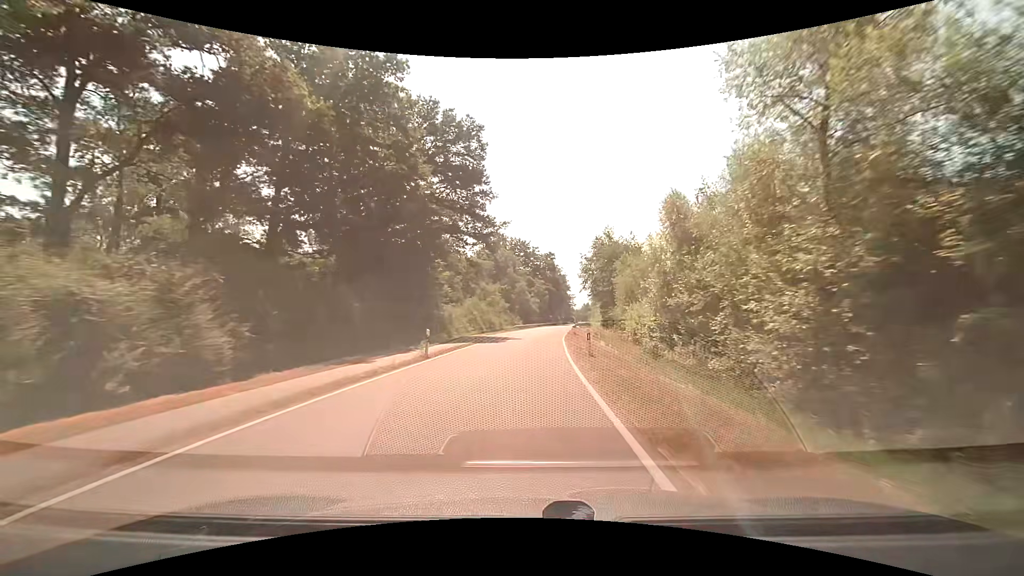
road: tertiary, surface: asphalt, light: Day
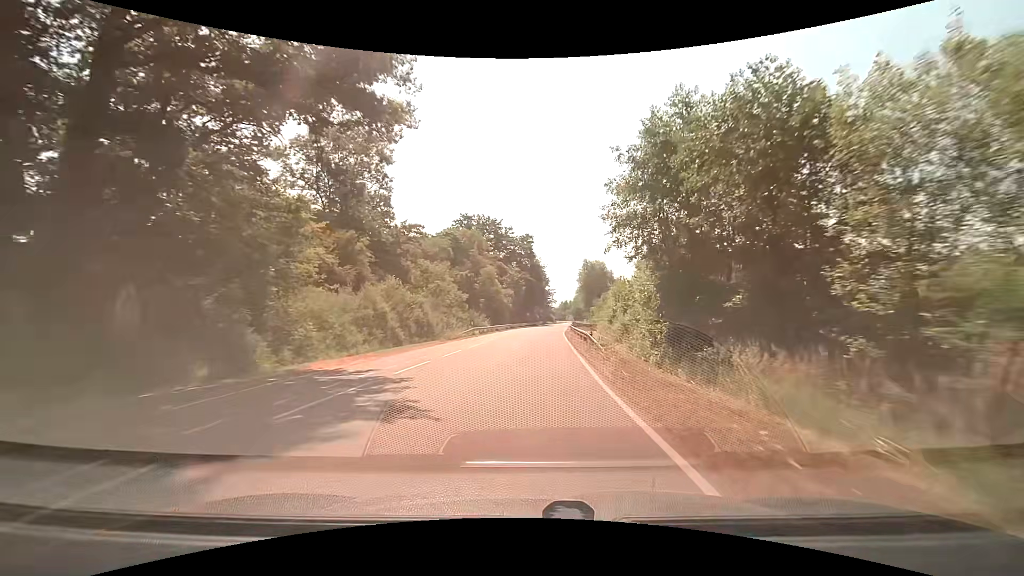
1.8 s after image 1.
(+0.8, +30.9) m; +3°
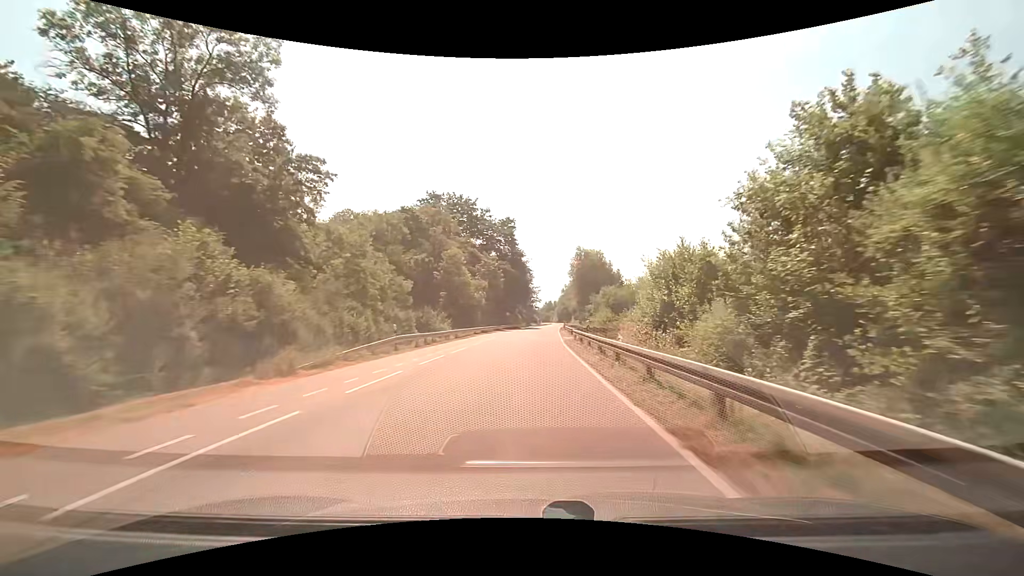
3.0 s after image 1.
(+0.5, +21.0) m; +2°
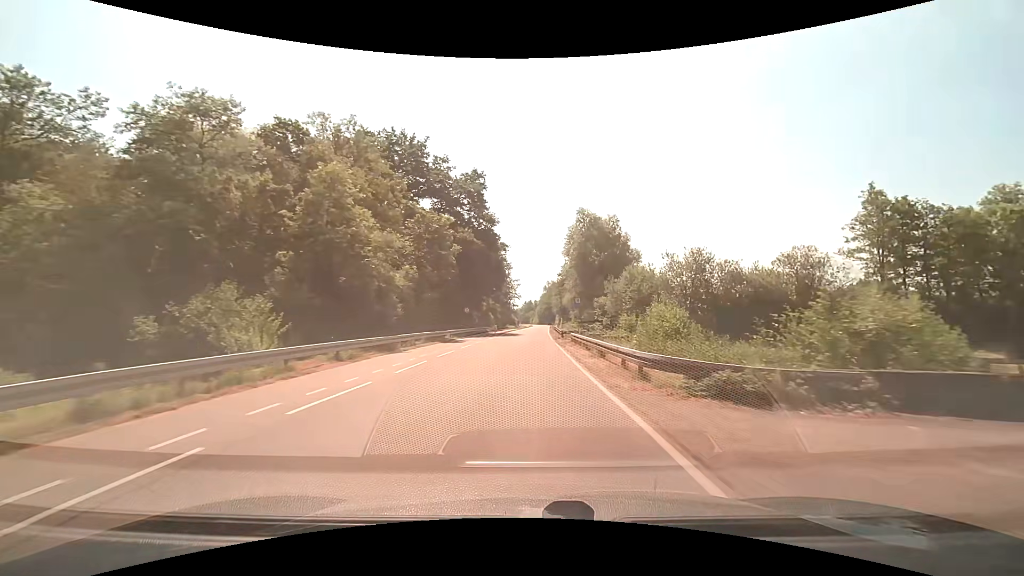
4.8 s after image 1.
(+0.8, +31.7) m; +3°
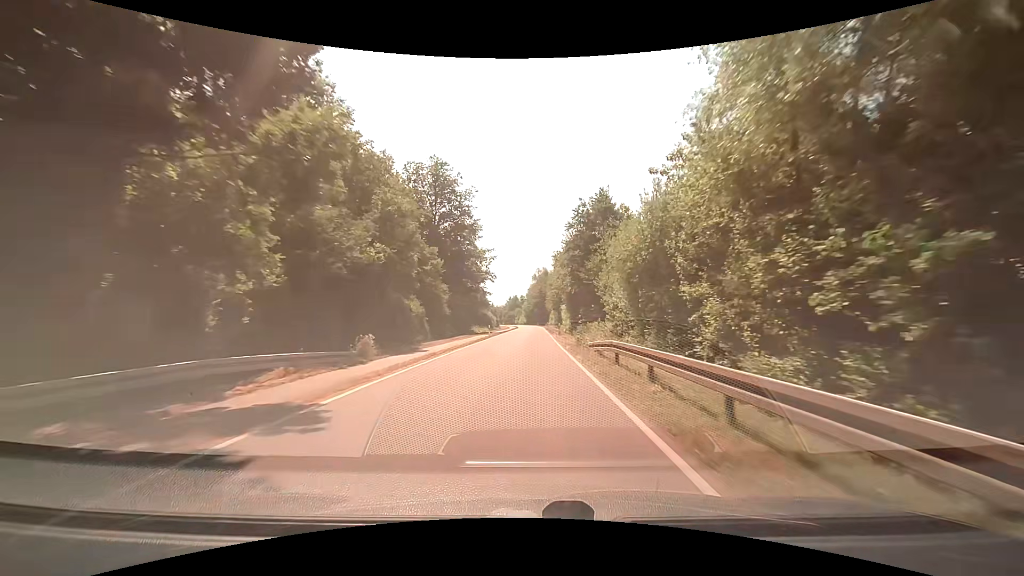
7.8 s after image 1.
(+1.0, +53.9) m; +2°
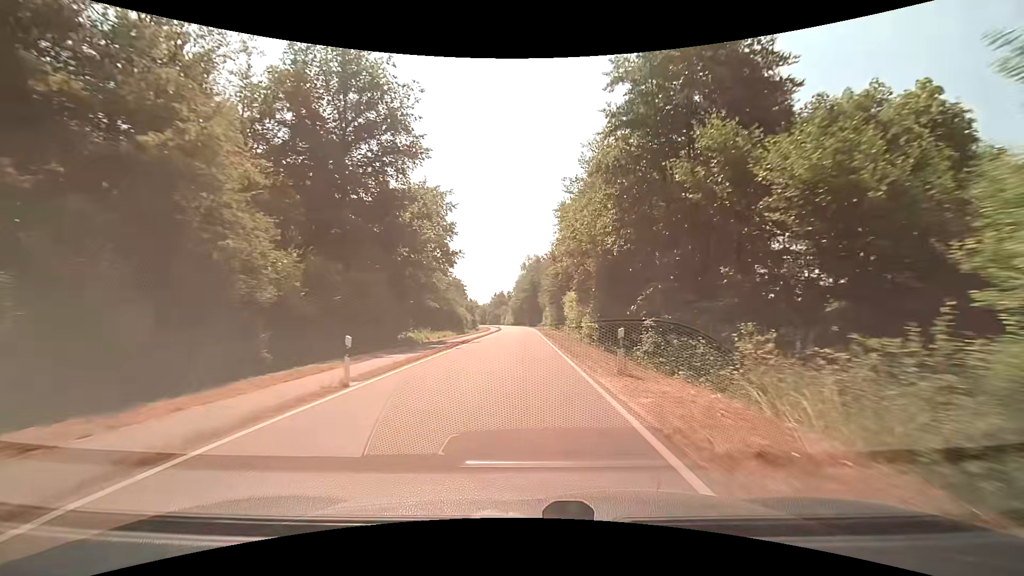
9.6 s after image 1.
(+0.4, +33.3) m; +1°
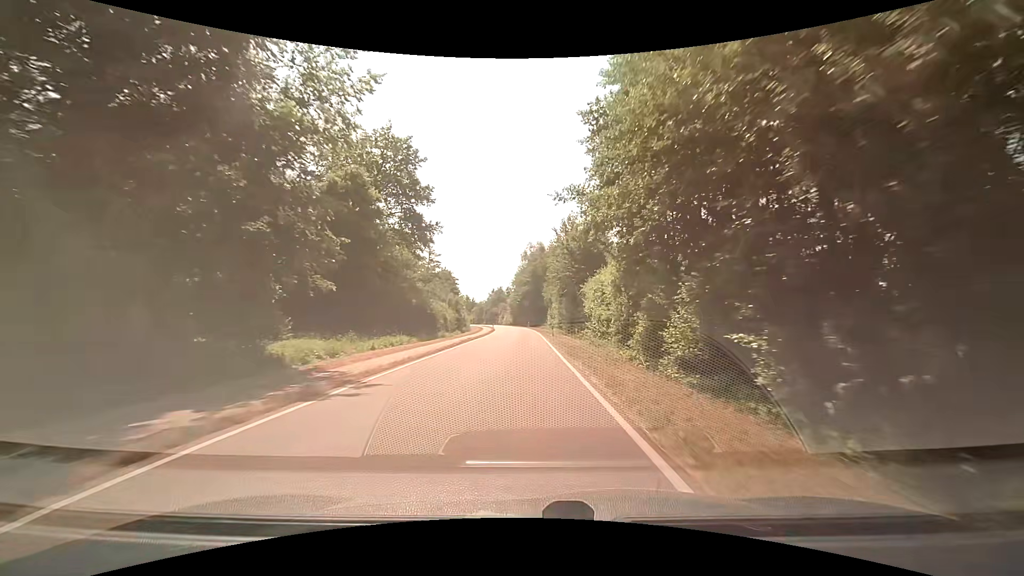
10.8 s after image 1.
(+0.1, +22.3) m; 0°
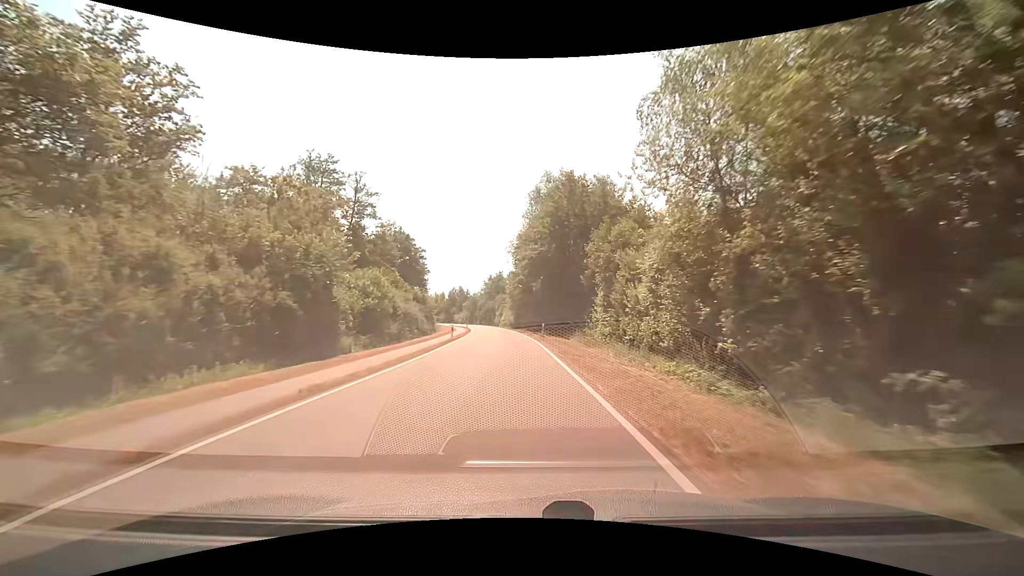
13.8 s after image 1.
(+0.1, +55.7) m; -1°
(0, +10) (0, +20) (-1, +30) (-1, +40) (-2, +50) (-3, +60) (-4, +70) (-5, +80) (-7, +90) (-8, +100) m
